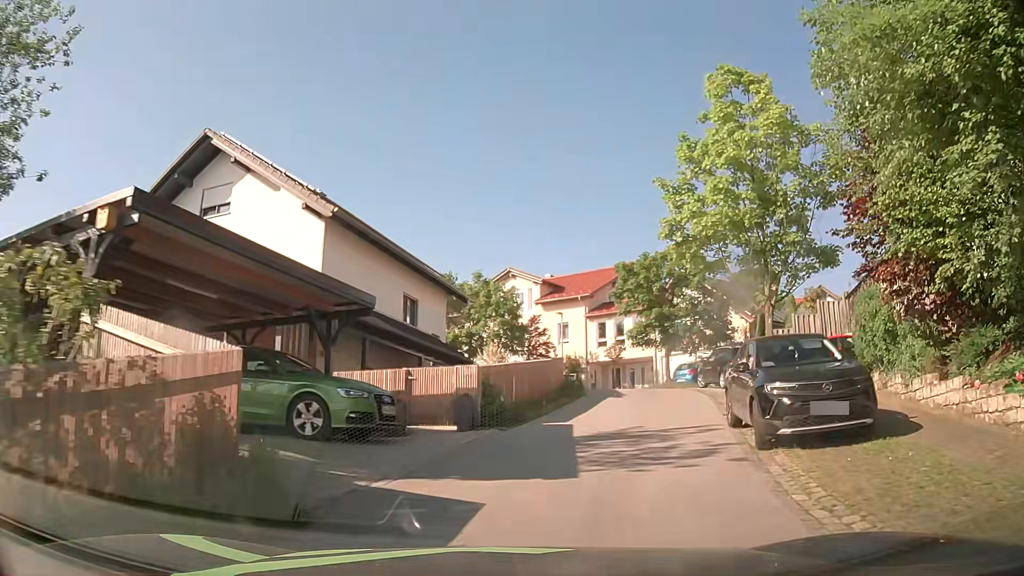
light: Day
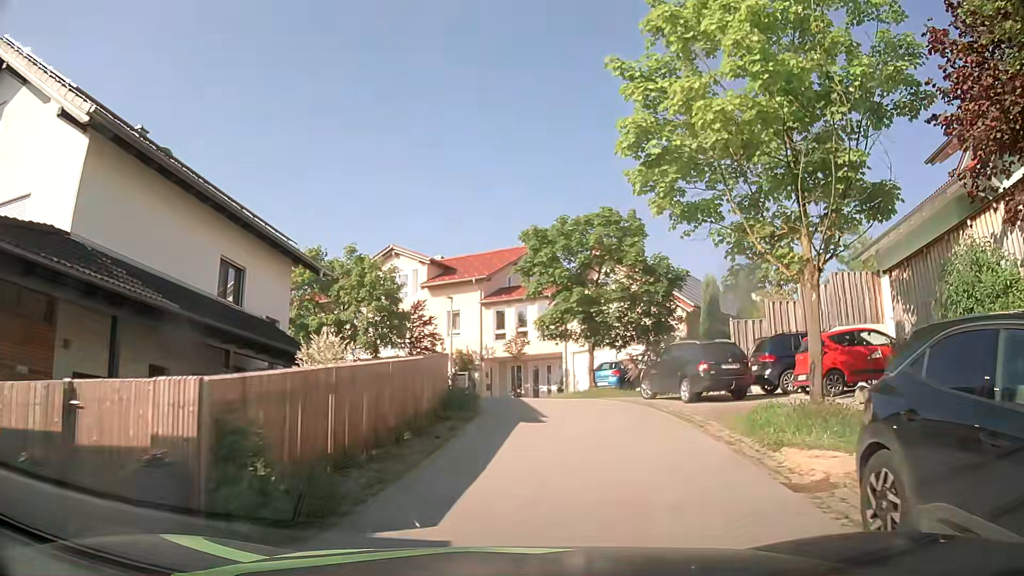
(+0.6, +7.9) m; +9°
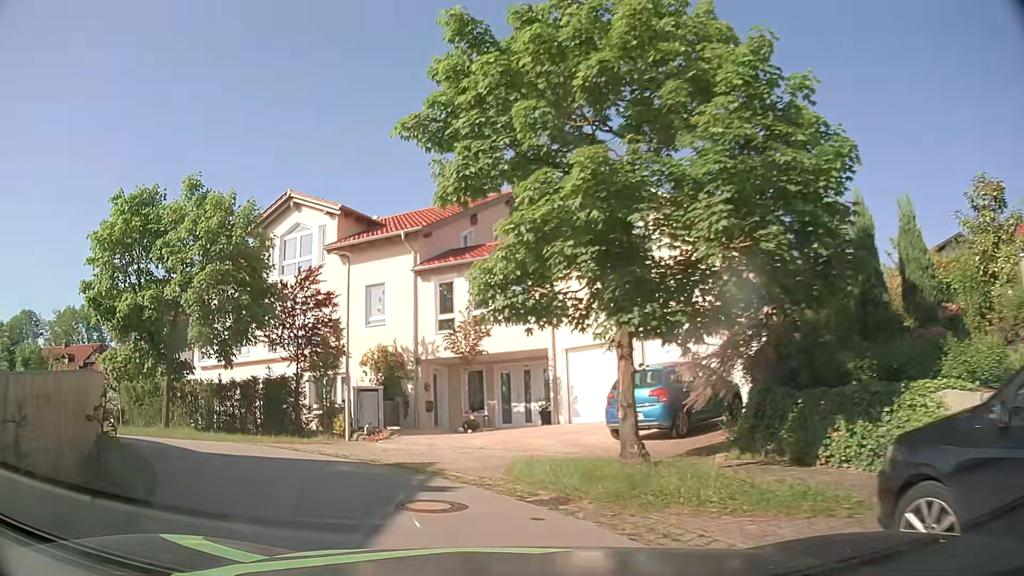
(+1.3, +15.1) m; +2°
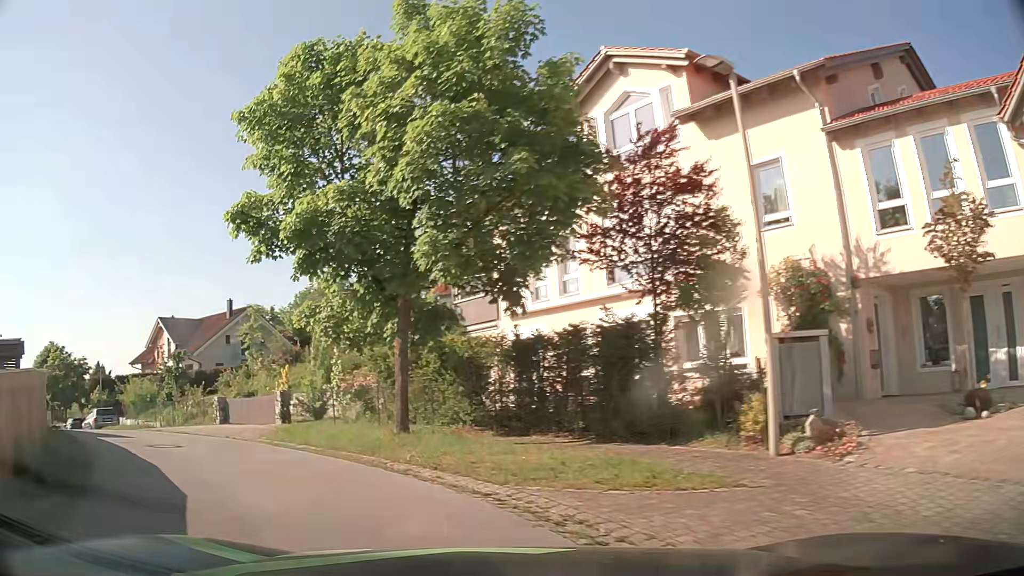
(-2.3, +9.9) m; -30°
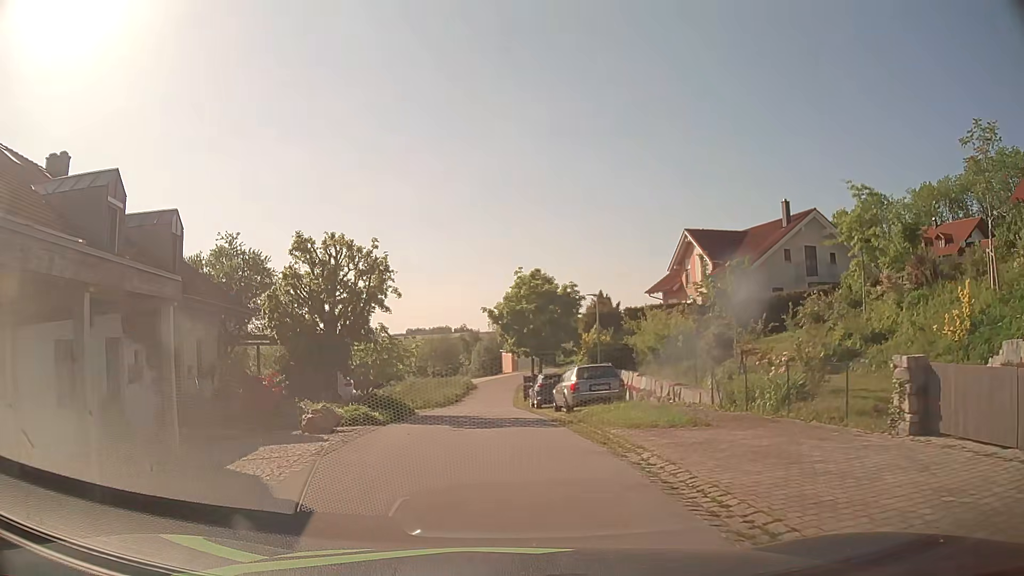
(-8.7, +15.2) m; -46°
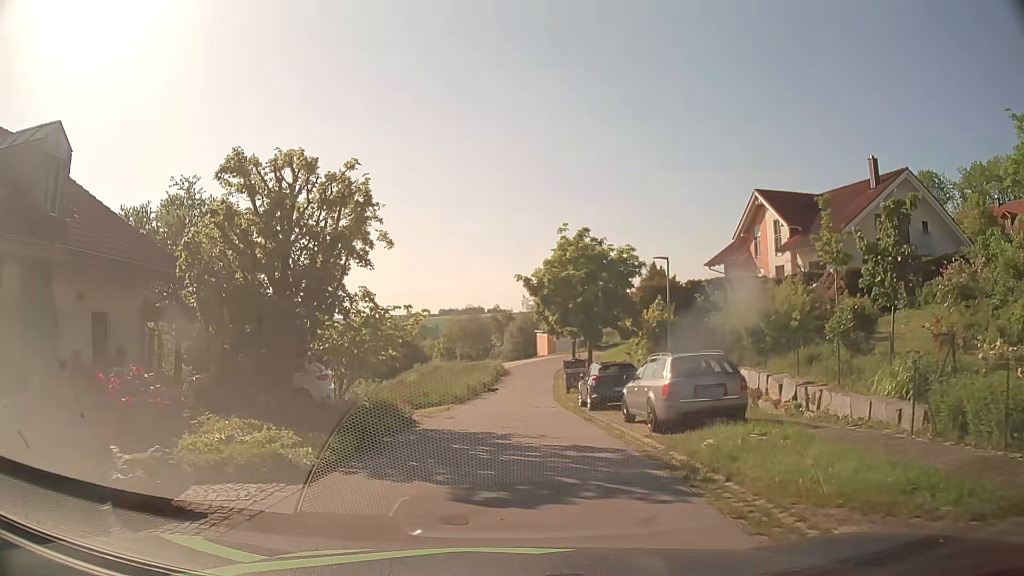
(-0.2, +7.8) m; -3°
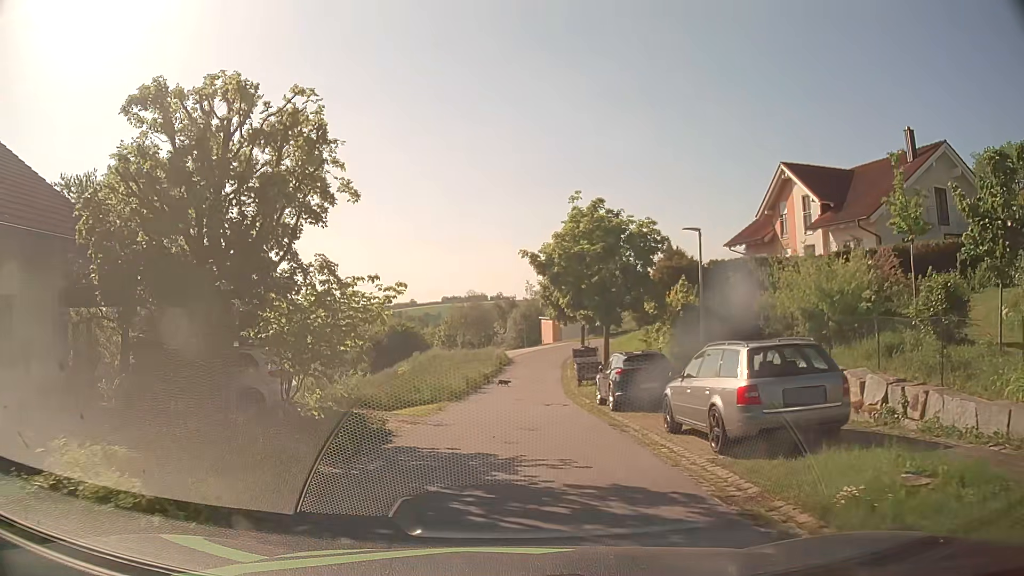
(0.0, +3.8) m; 0°
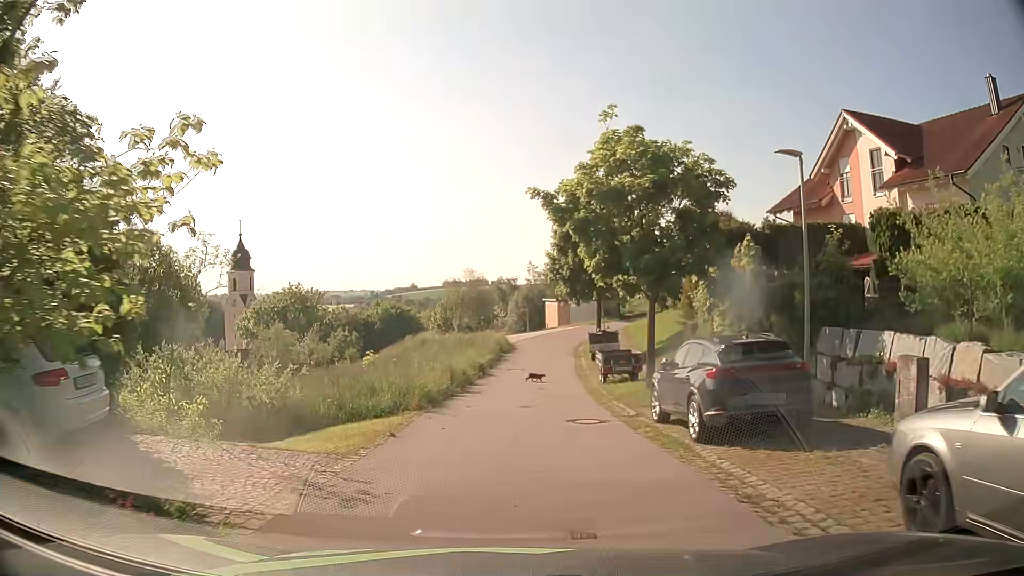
(0.0, +7.6) m; 0°
